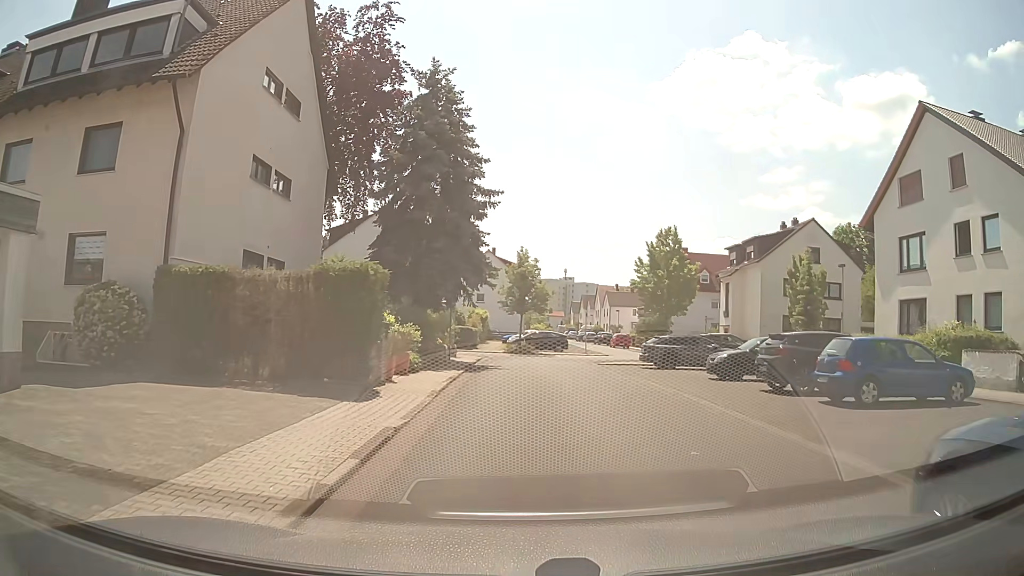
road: residential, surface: asphalt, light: Day
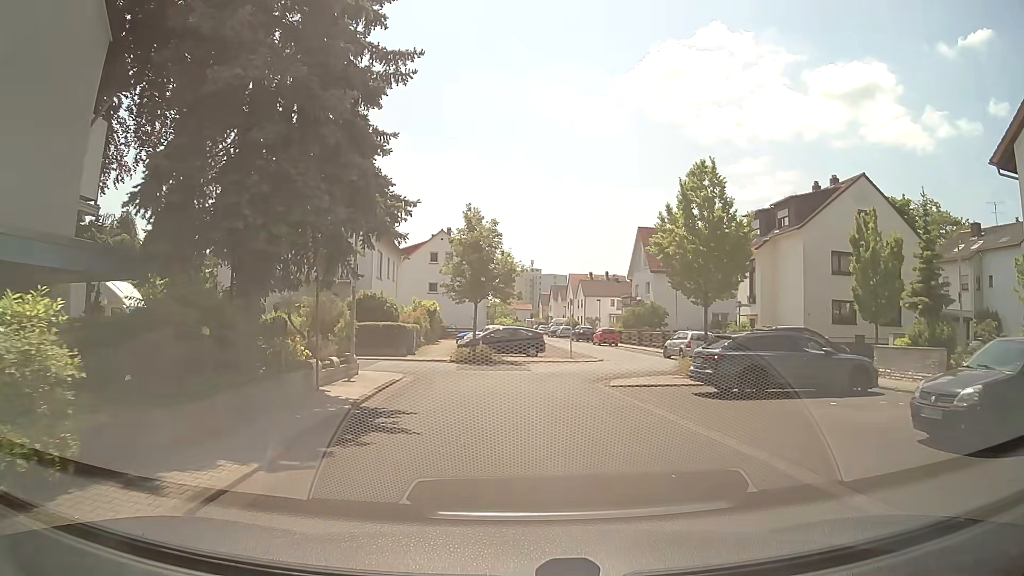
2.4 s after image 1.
(+0.3, +14.1) m; +2°
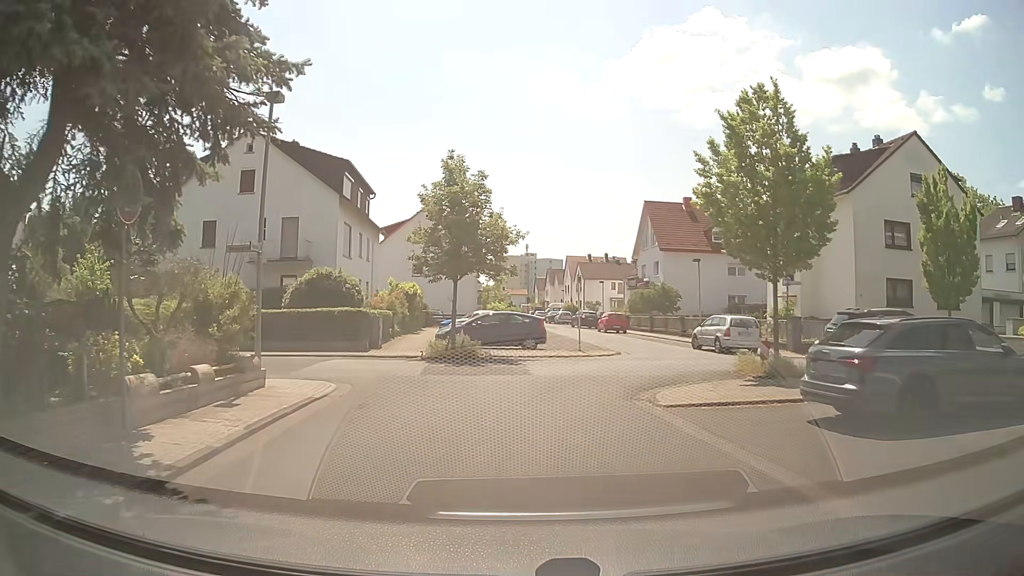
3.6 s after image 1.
(0.0, +6.8) m; -1°
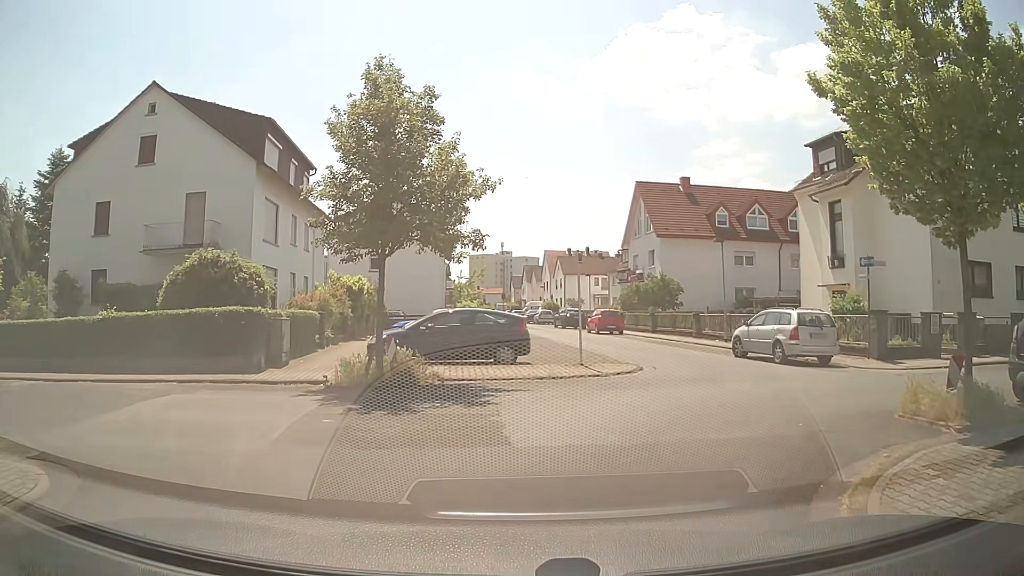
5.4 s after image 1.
(+0.3, +8.2) m; +4°
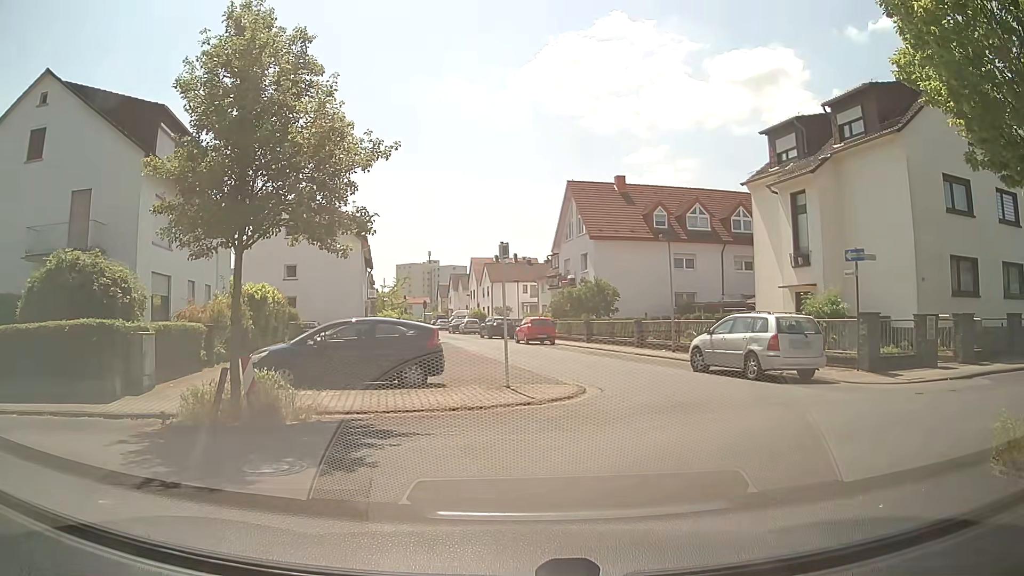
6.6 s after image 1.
(+0.1, +3.3) m; +7°
